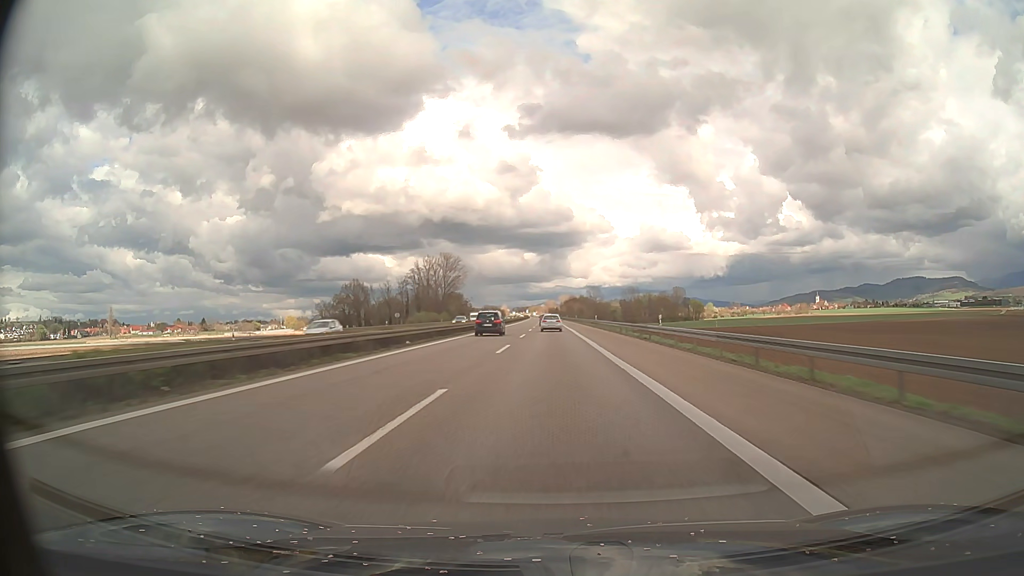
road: motorway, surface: asphalt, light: Day
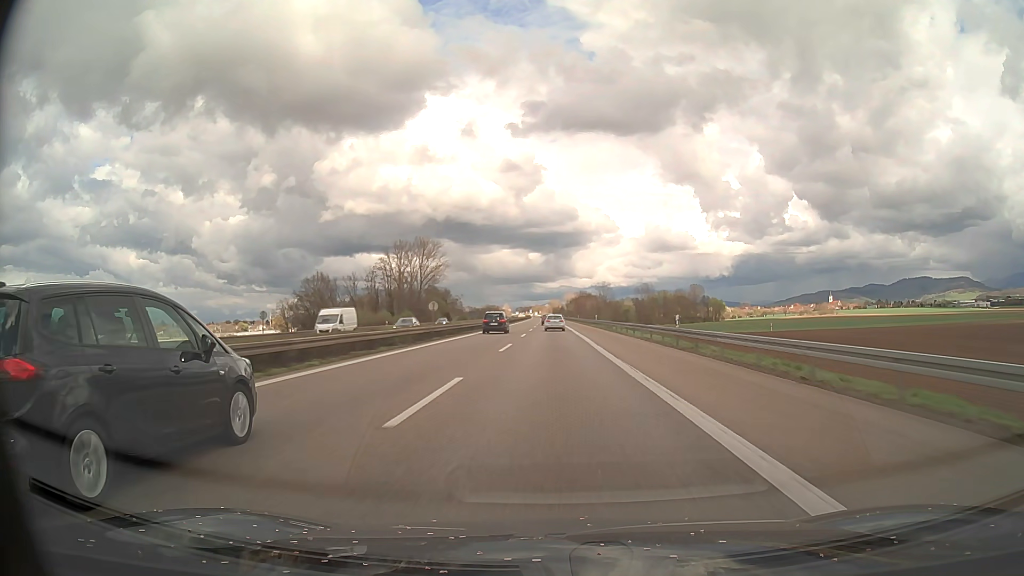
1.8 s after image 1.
(-0.1, +52.3) m; 0°
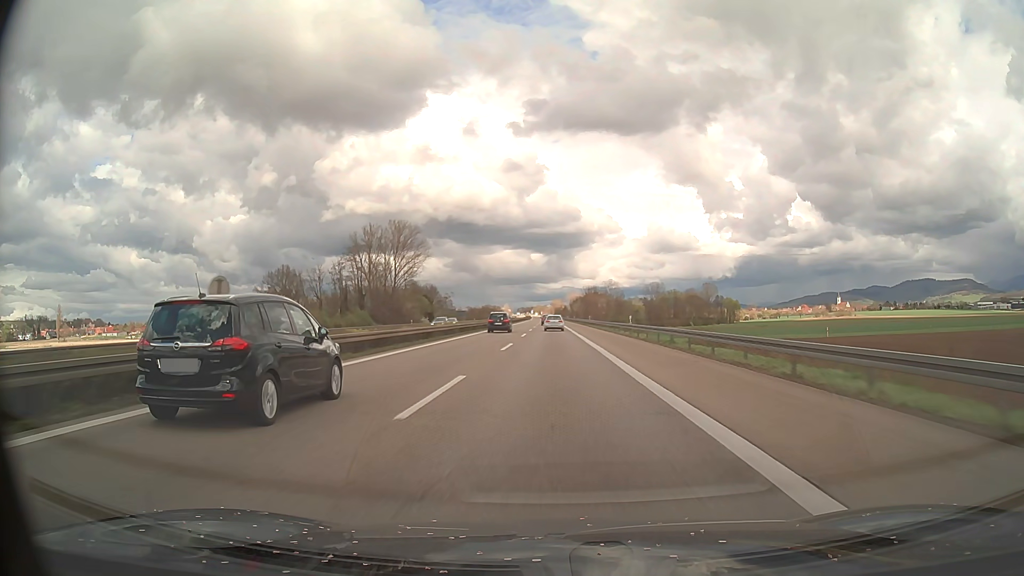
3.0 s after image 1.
(-0.1, +34.9) m; 0°
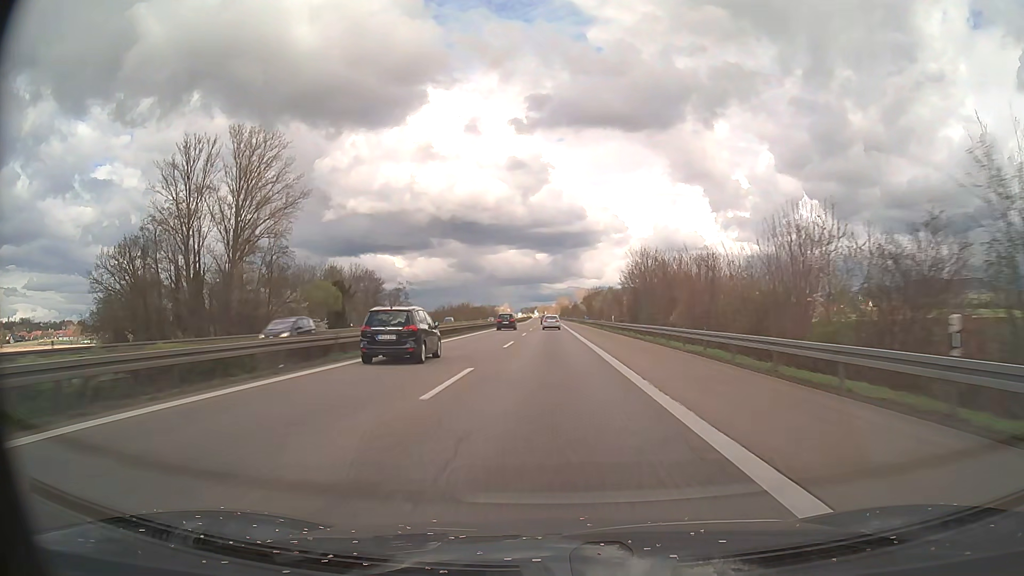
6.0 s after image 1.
(-0.3, +87.1) m; 0°
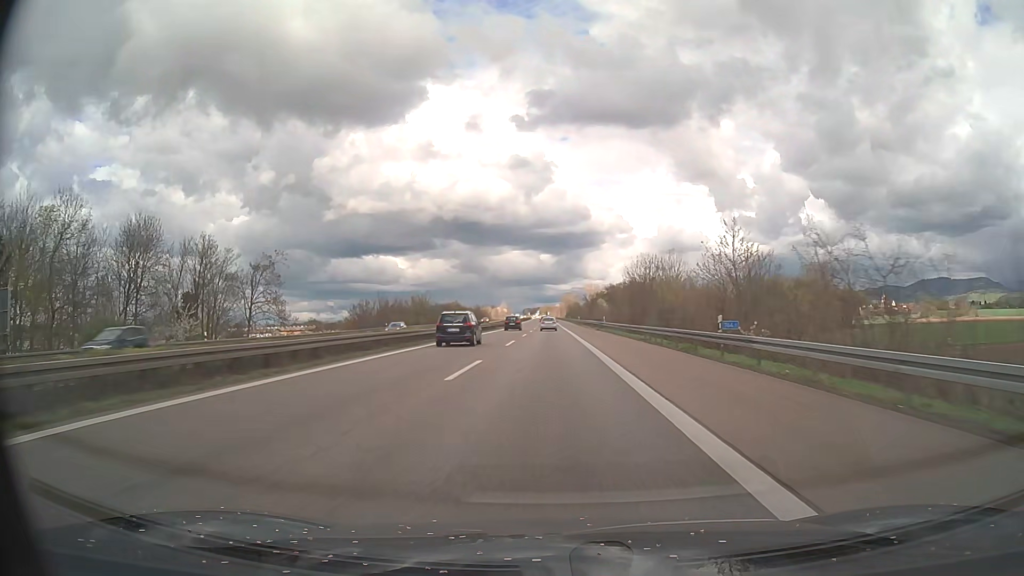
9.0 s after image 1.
(-0.2, +87.0) m; 0°
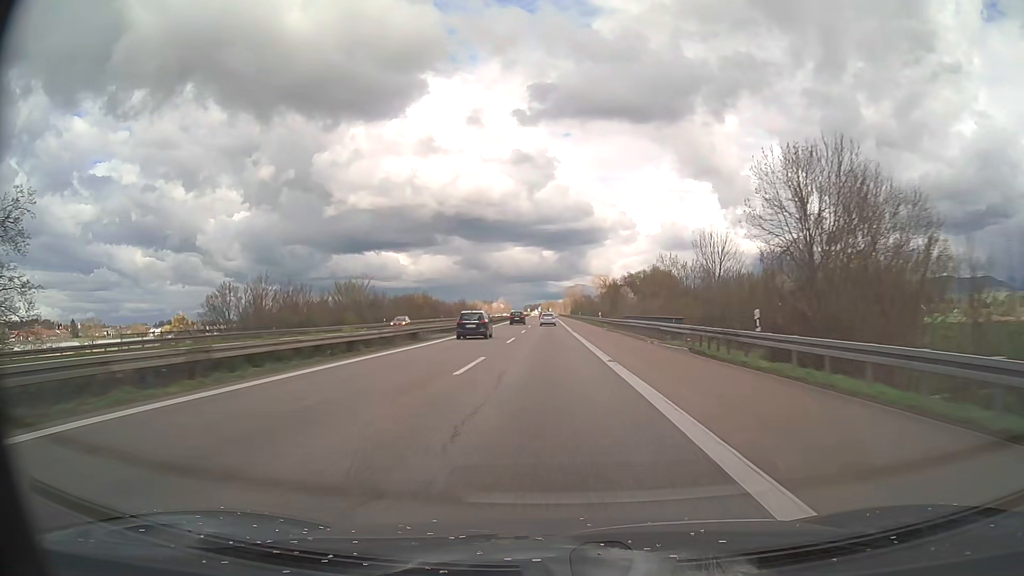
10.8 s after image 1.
(-0.1, +52.2) m; 0°
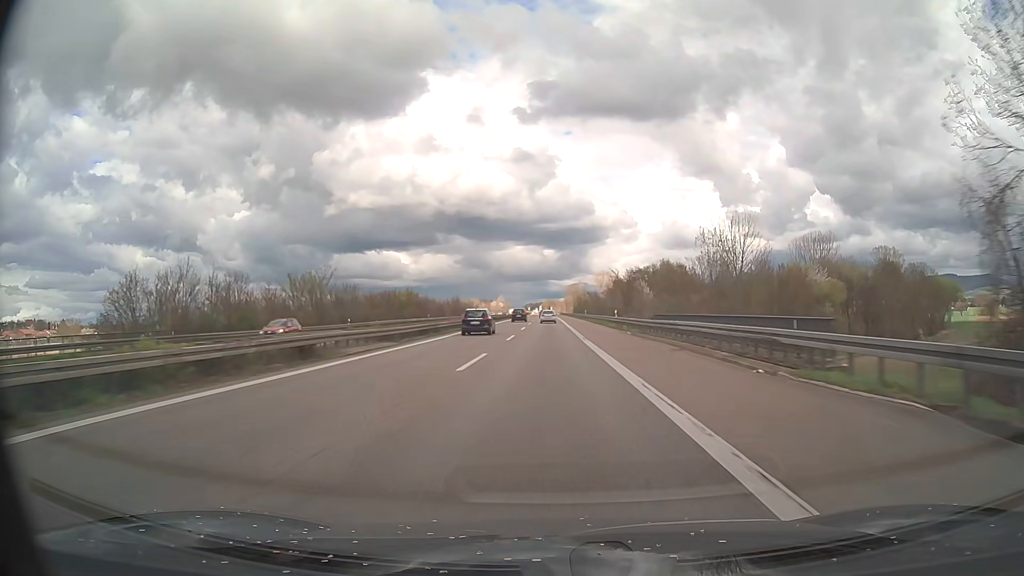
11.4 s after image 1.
(0.0, +17.4) m; 0°
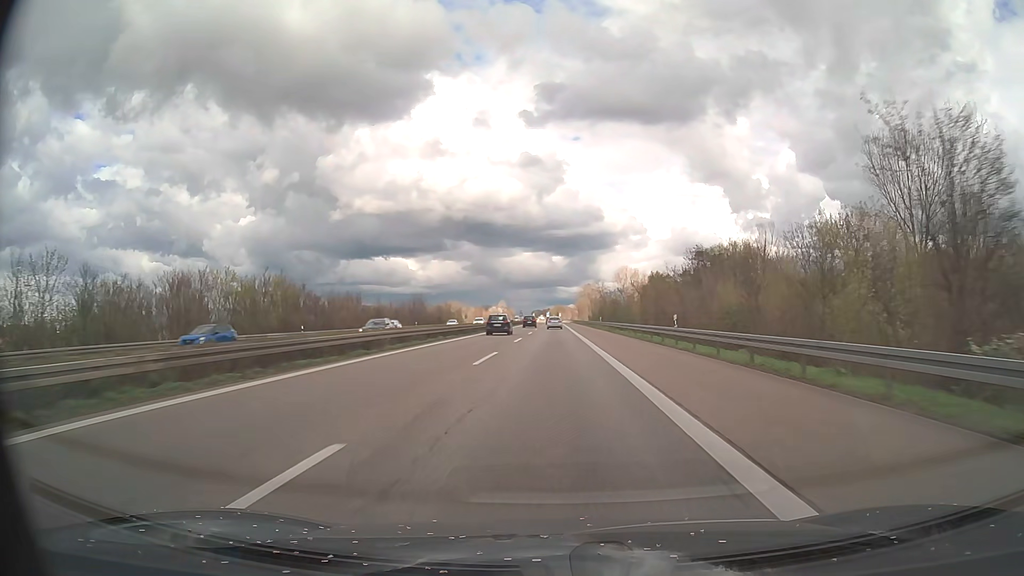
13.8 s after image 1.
(-0.3, +69.6) m; -1°
(0, +10) (0, +20) (0, +30) (0, +40) (0, +50) (0, +60) (0, +70) (0, +80) (0, +90) (0, +100) m
